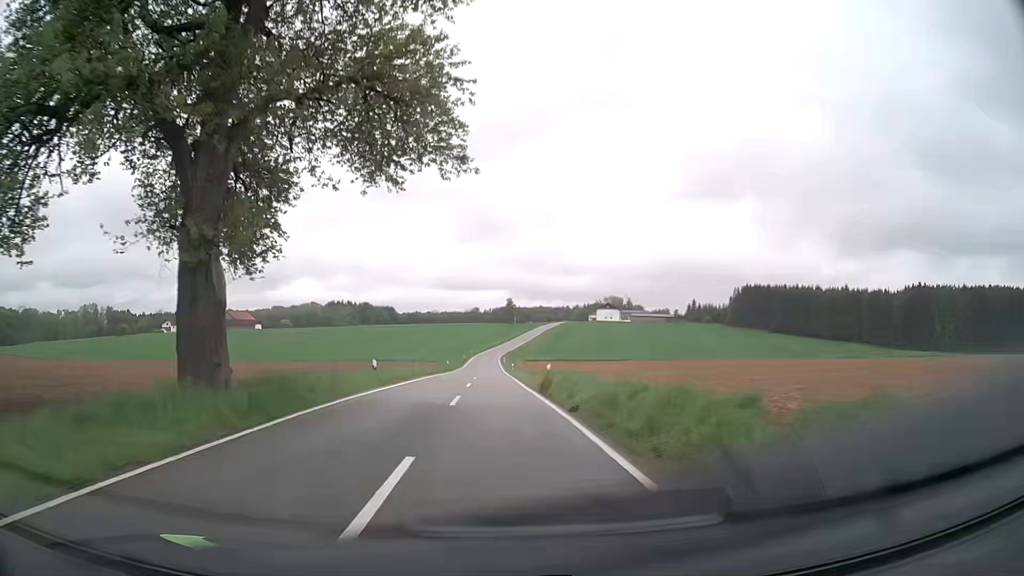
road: tertiary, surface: asphalt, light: Day
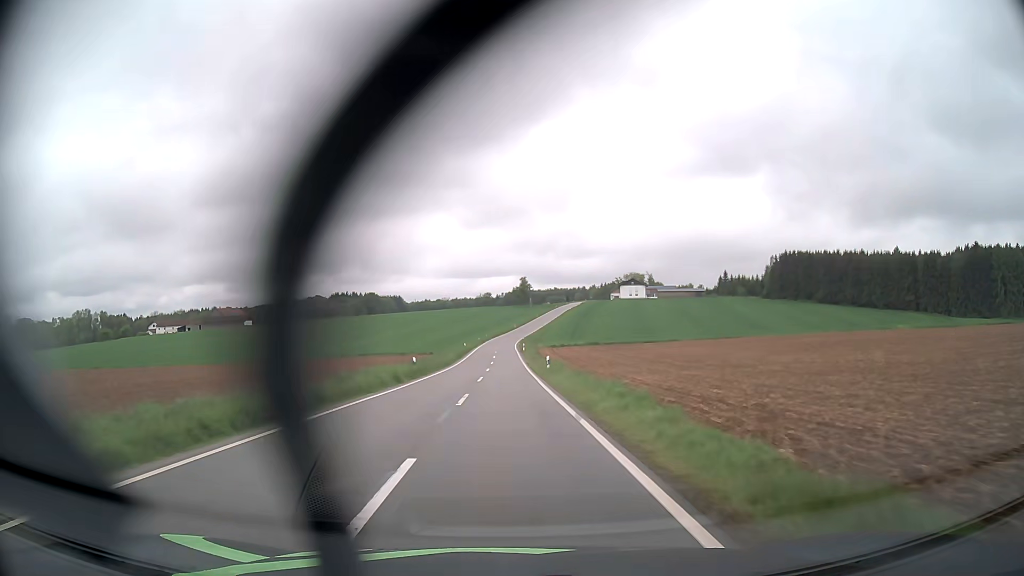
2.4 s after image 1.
(-0.6, +36.3) m; -1°
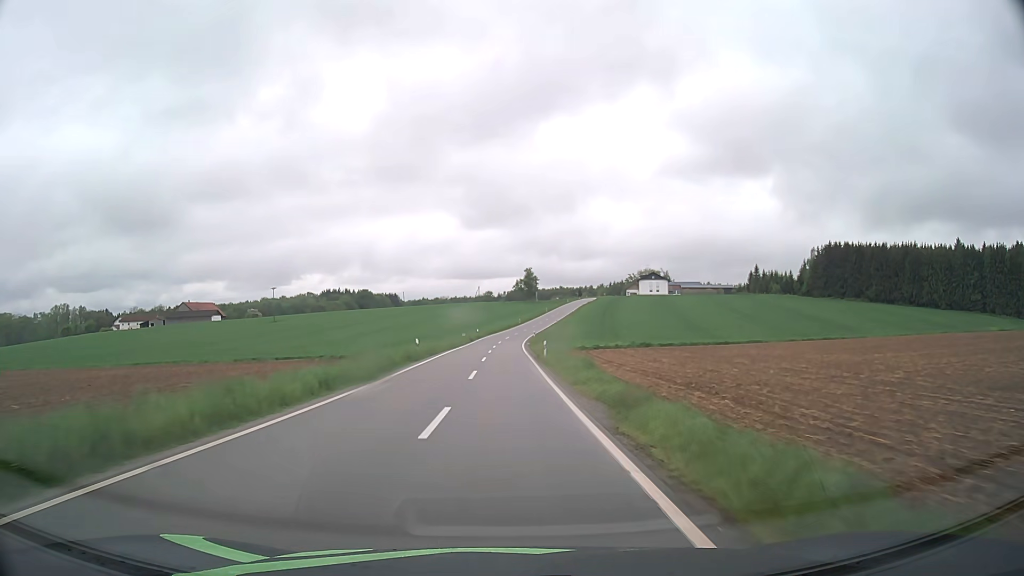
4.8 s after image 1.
(0.0, +43.1) m; 0°
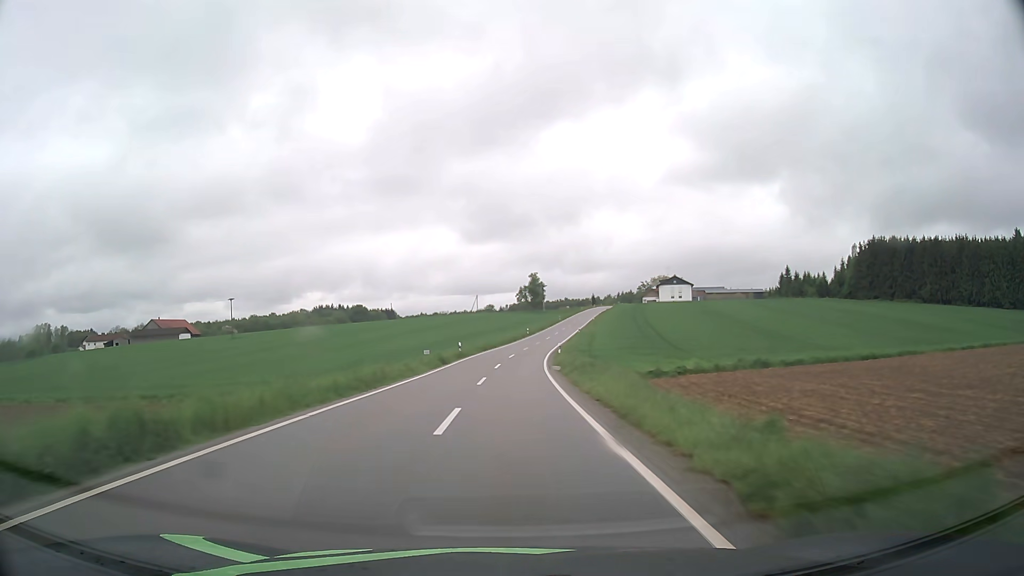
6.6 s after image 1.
(0.0, +35.1) m; 0°
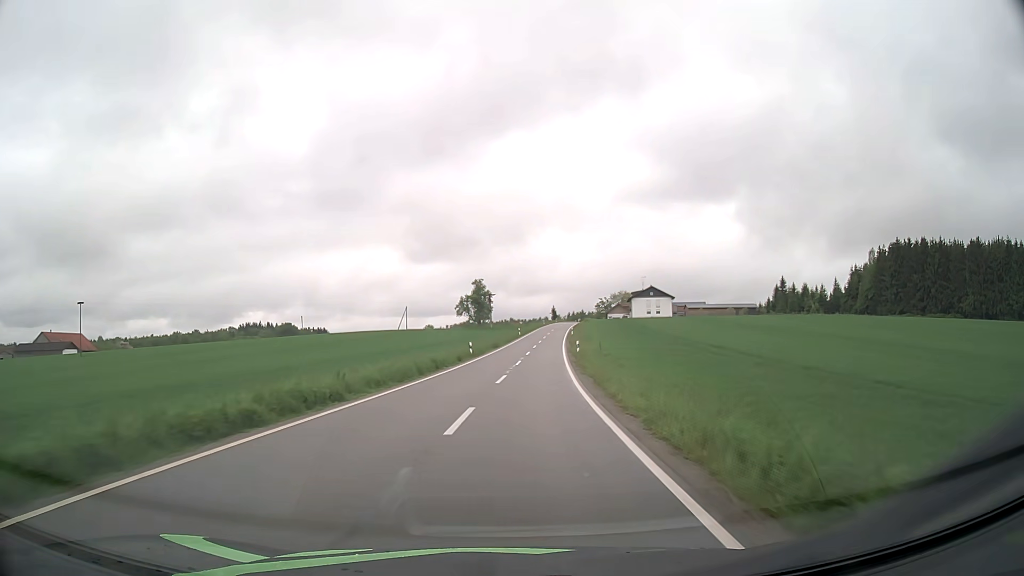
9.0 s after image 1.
(+1.2, +48.1) m; +5°
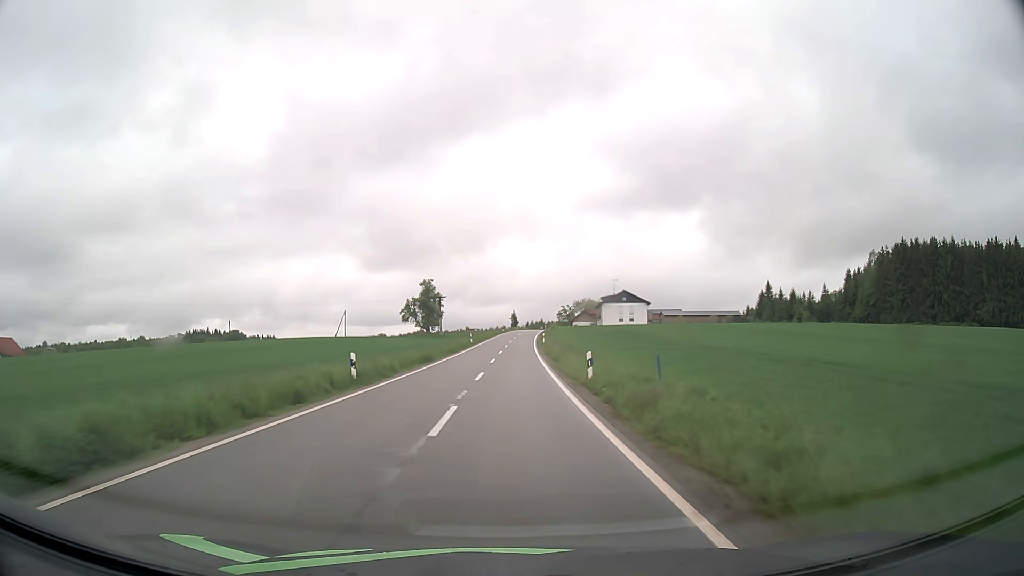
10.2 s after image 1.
(+0.9, +24.1) m; +4°
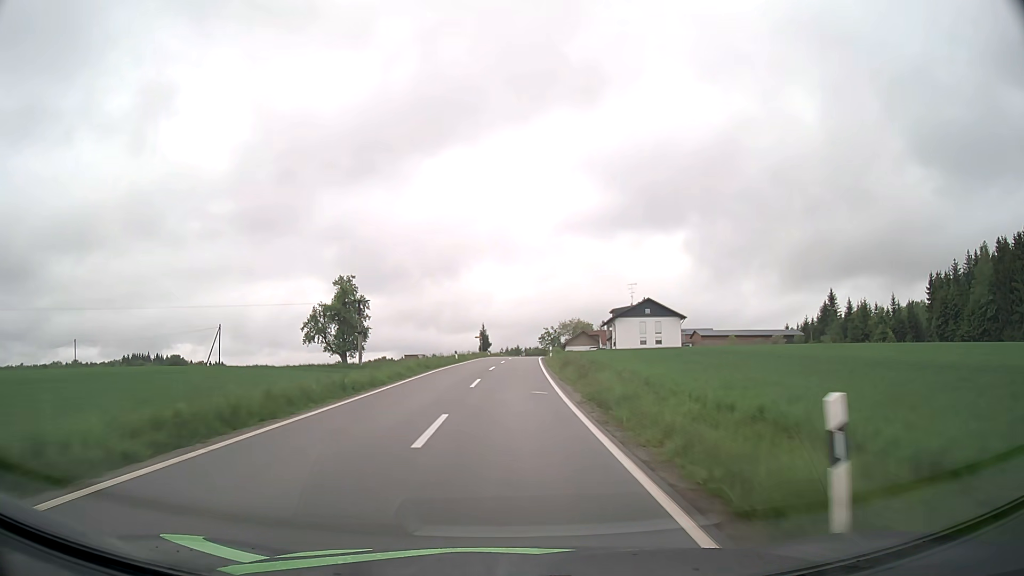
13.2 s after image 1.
(+1.2, +60.4) m; +2°
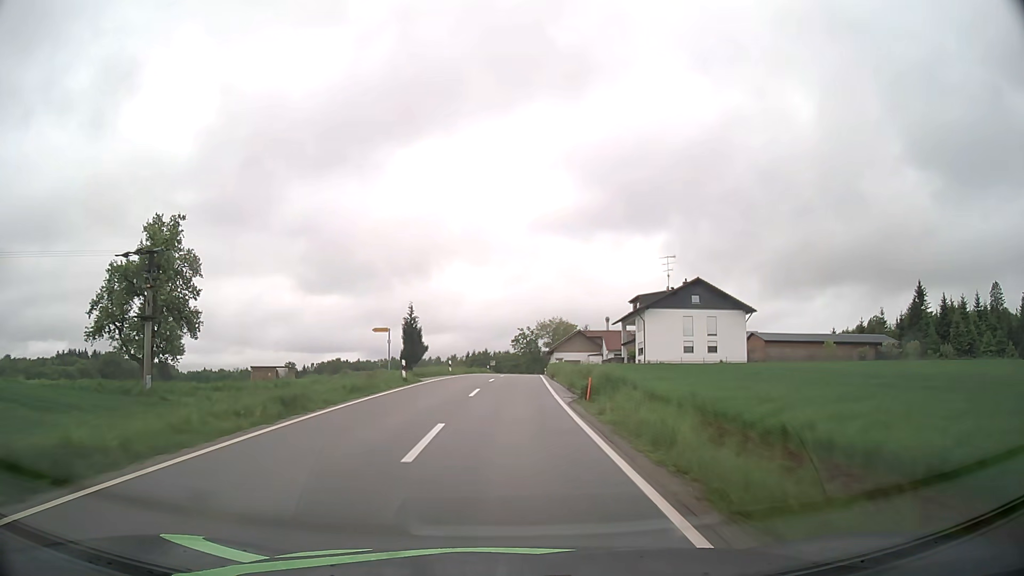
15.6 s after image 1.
(+1.0, +48.8) m; +3°
(0, +10) (0, +20) (+1, +30) (+1, +40) (+1, +50) (+2, +60) (+2, +70) (+2, +80) (+3, +90) (+3, +100) m
